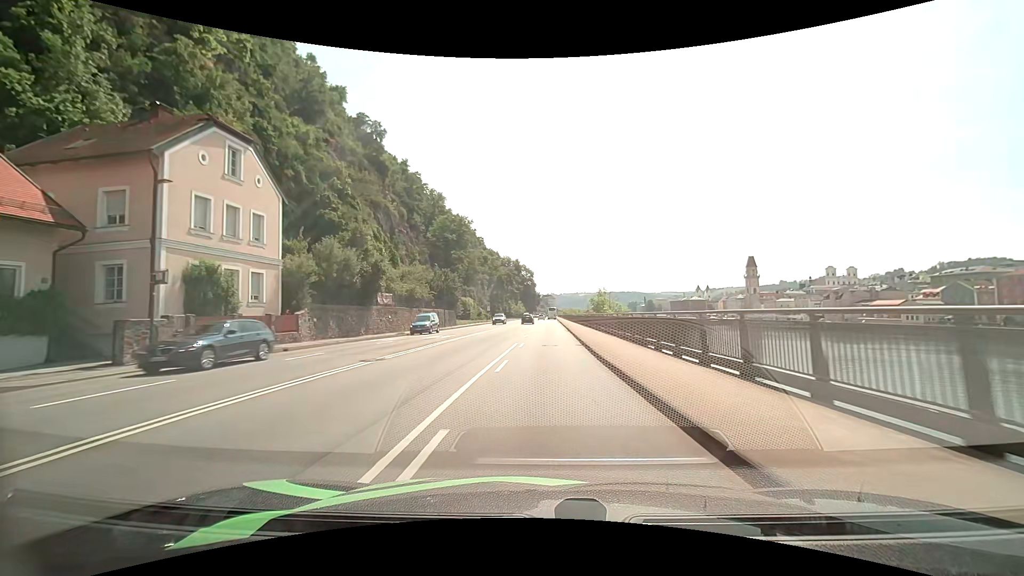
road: primary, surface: asphalt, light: Day
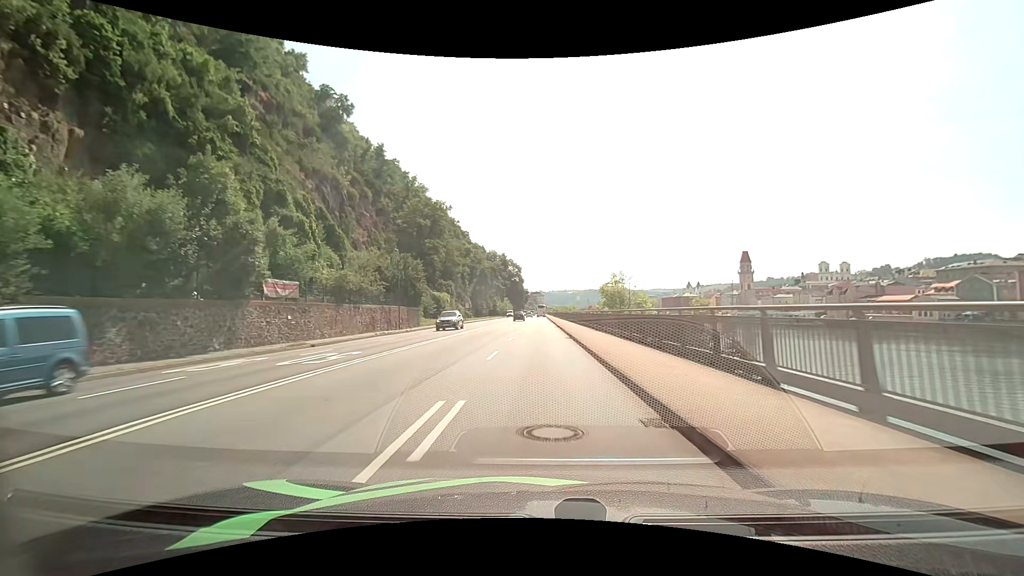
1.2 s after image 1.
(+0.2, +16.2) m; +1°
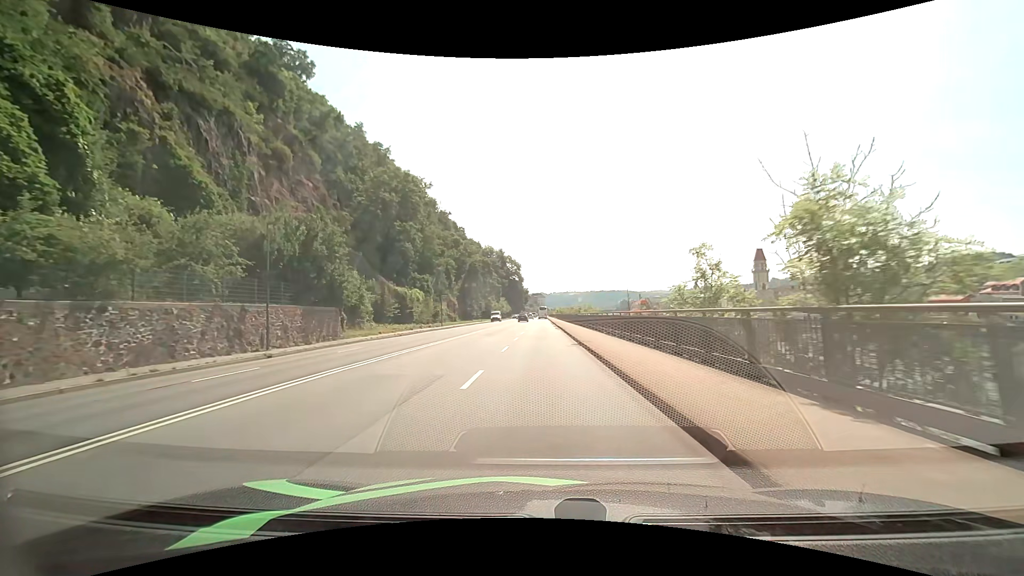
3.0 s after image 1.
(0.0, +24.0) m; 0°
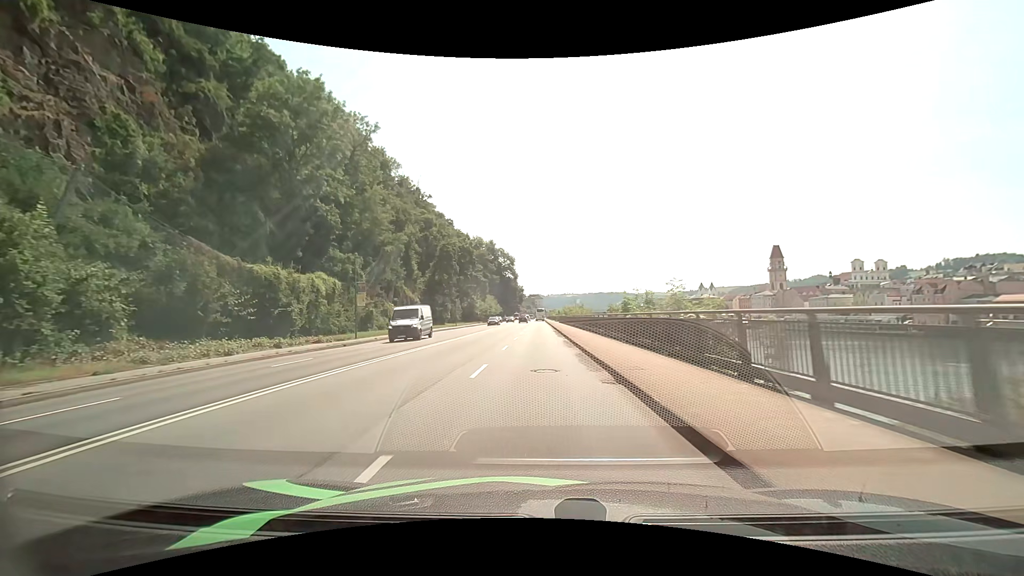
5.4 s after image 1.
(+0.3, +32.2) m; +1°
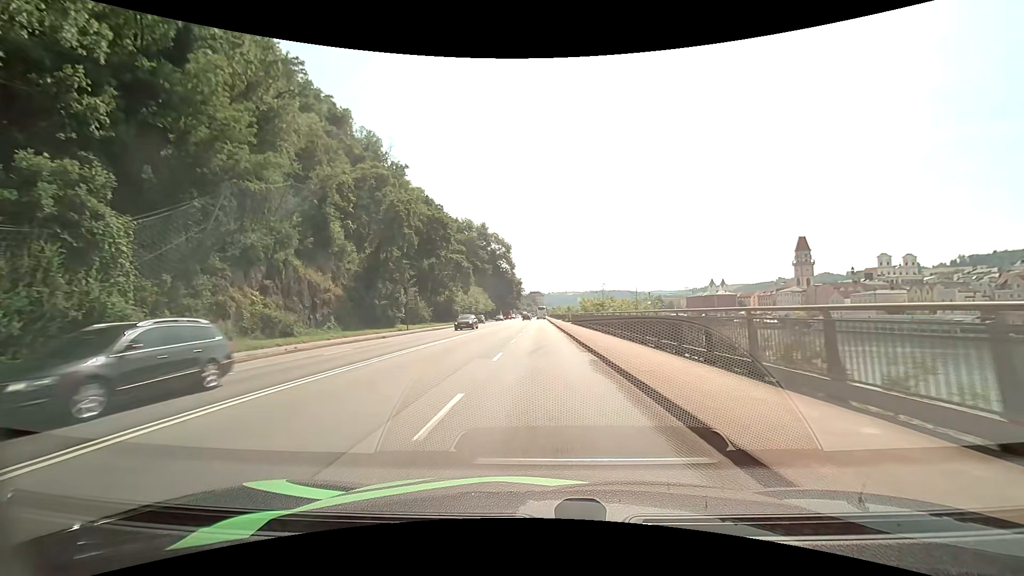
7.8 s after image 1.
(-0.2, +32.4) m; 0°
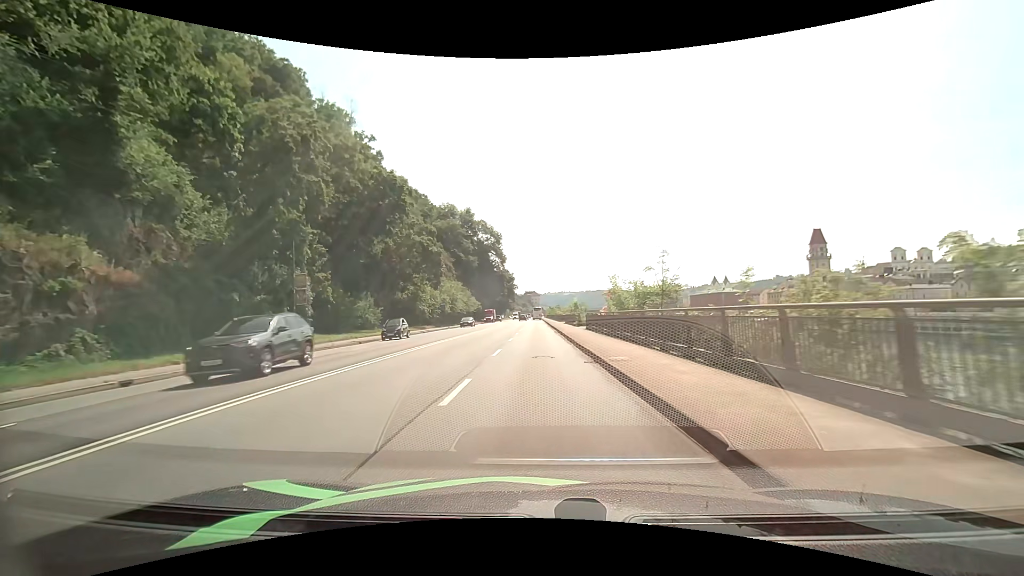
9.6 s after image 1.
(+0.1, +23.9) m; +1°
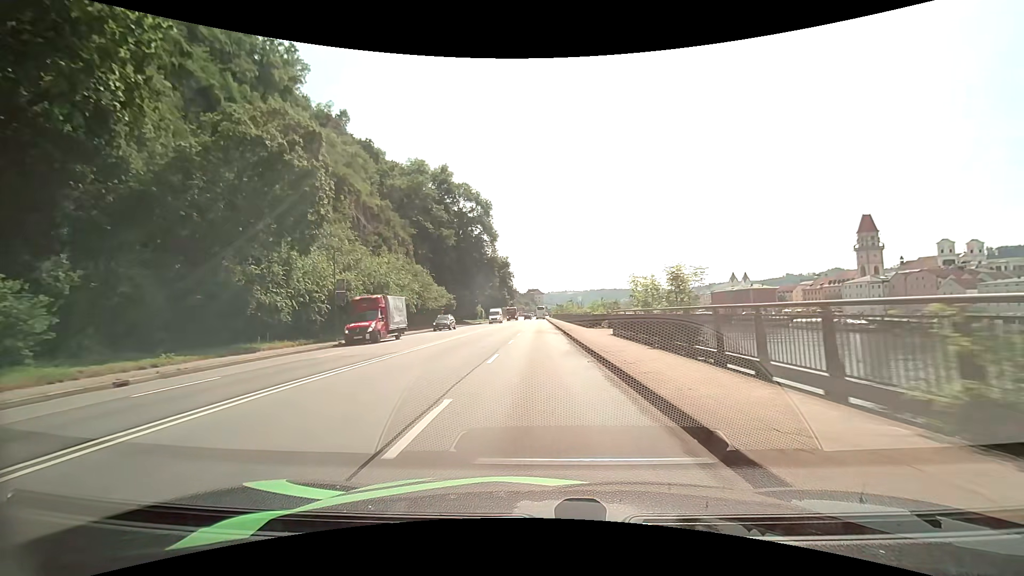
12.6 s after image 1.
(-0.3, +39.7) m; -1°
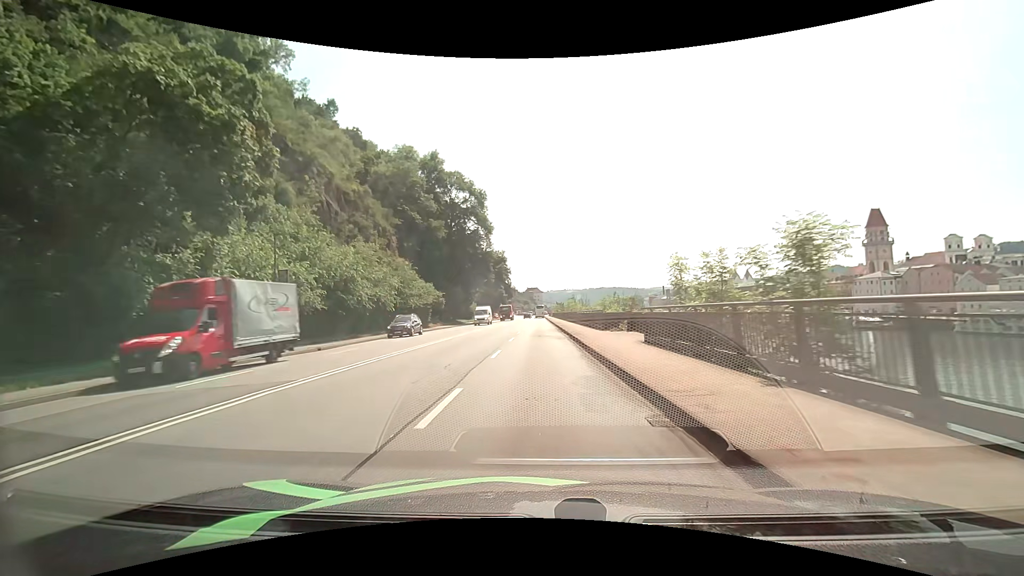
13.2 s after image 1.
(0.0, +7.8) m; 0°
(0, +10) (0, +20) (0, +30) (0, +40) (0, +50) (0, +60) (0, +70) (0, +80) (0, +90) (0, +100) m
